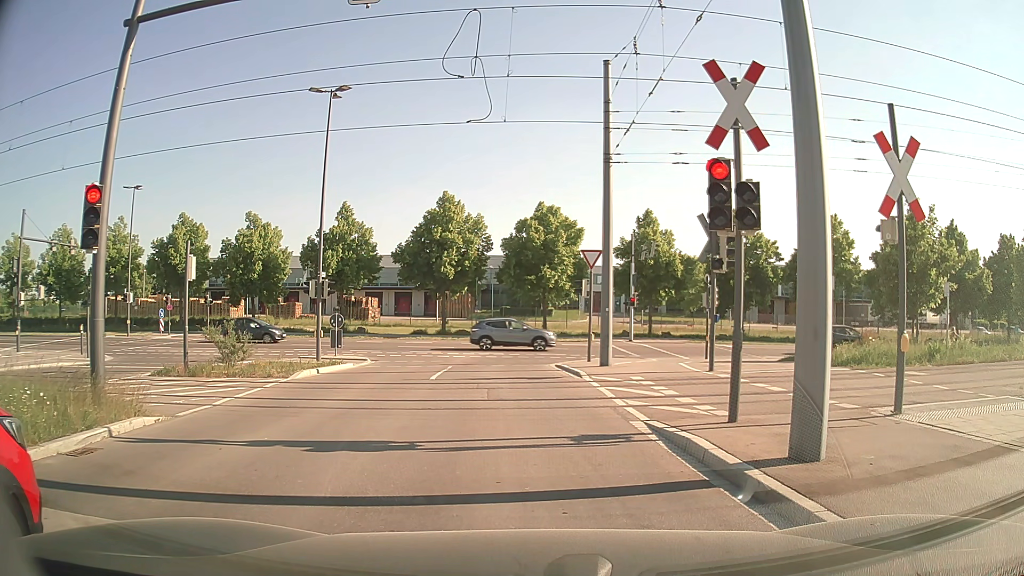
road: tertiary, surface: asphalt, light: Day
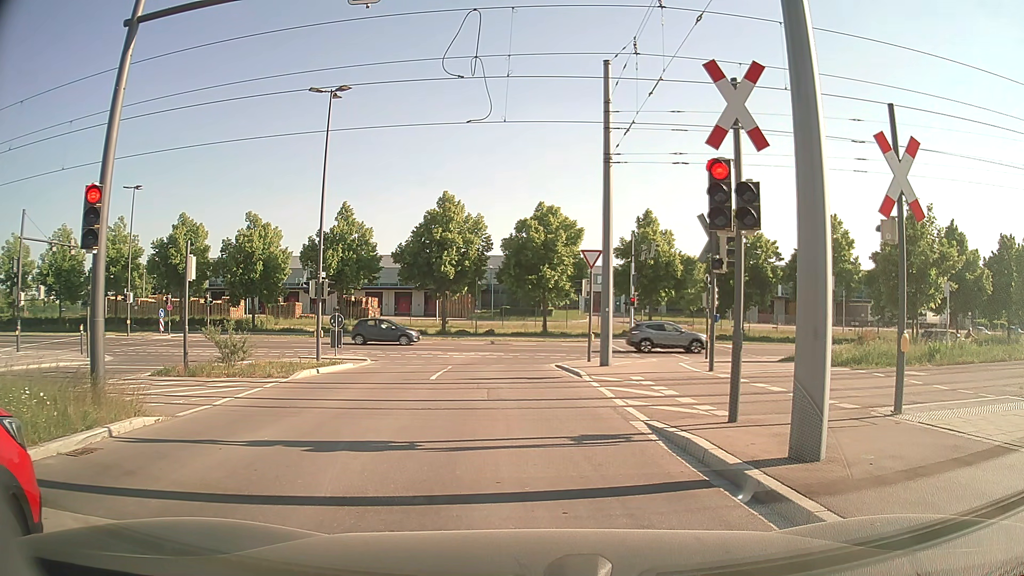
(0.0, 0.0) m; 0°
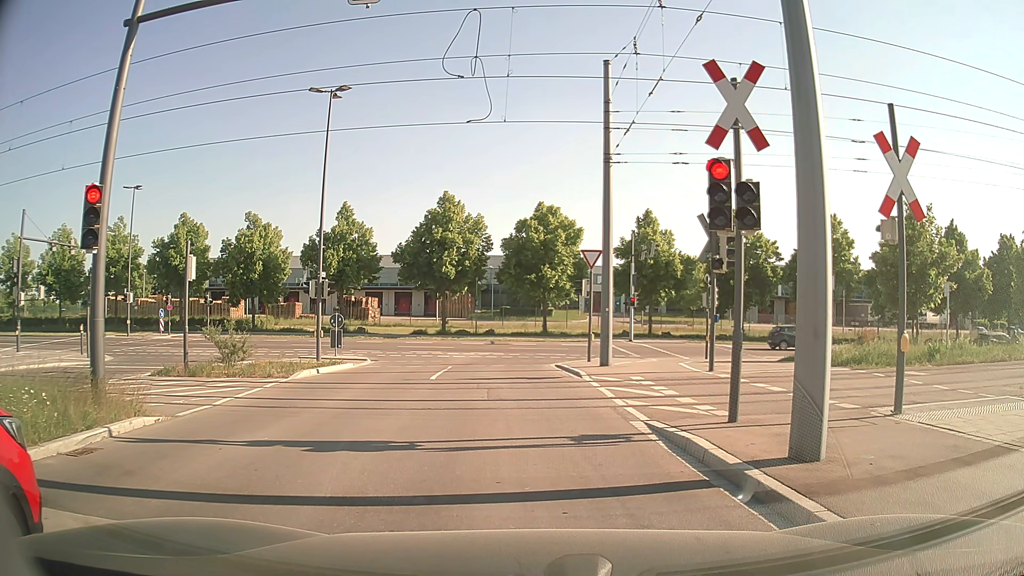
(0.0, 0.0) m; 0°
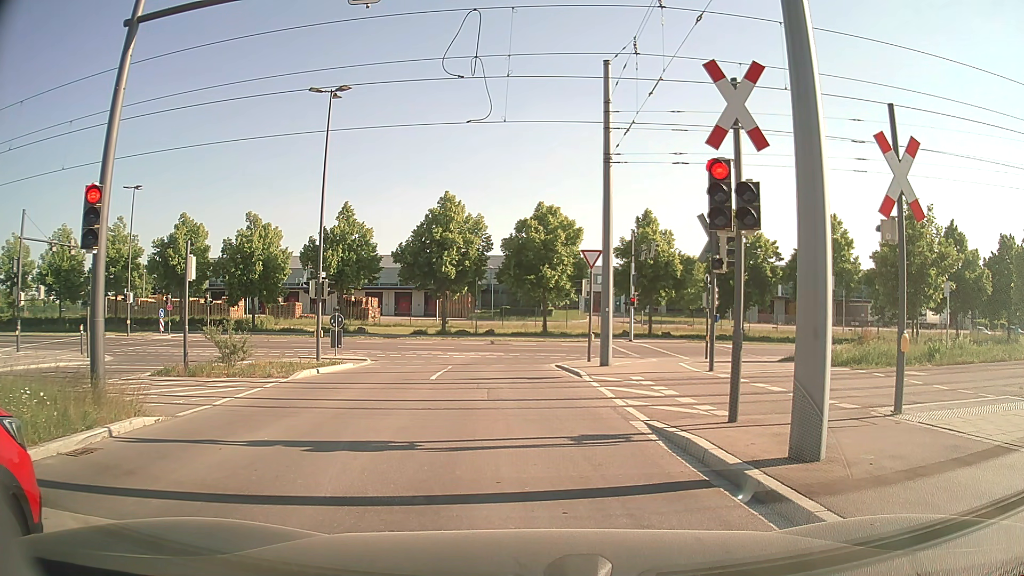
(0.0, 0.0) m; 0°
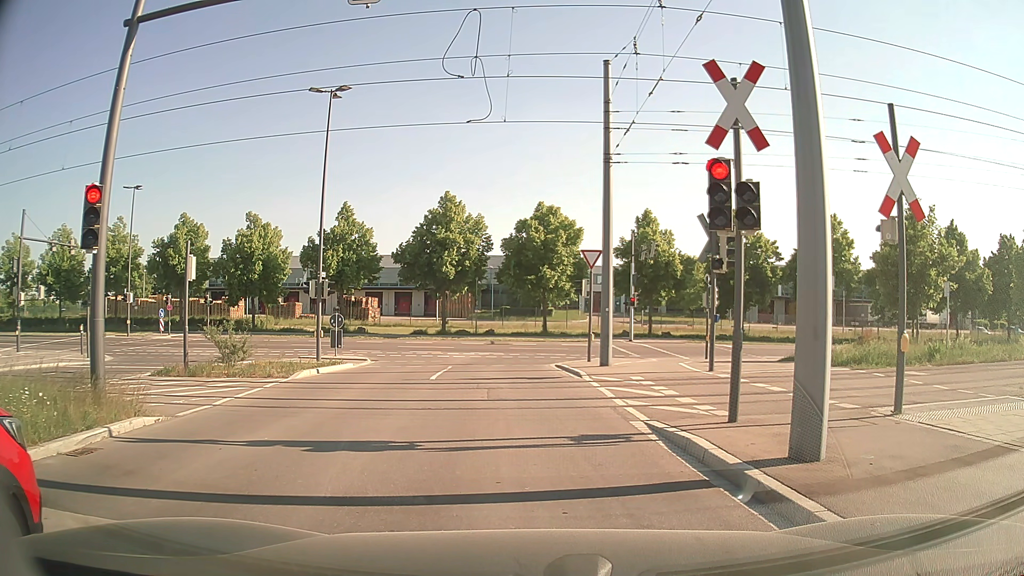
(0.0, 0.0) m; 0°
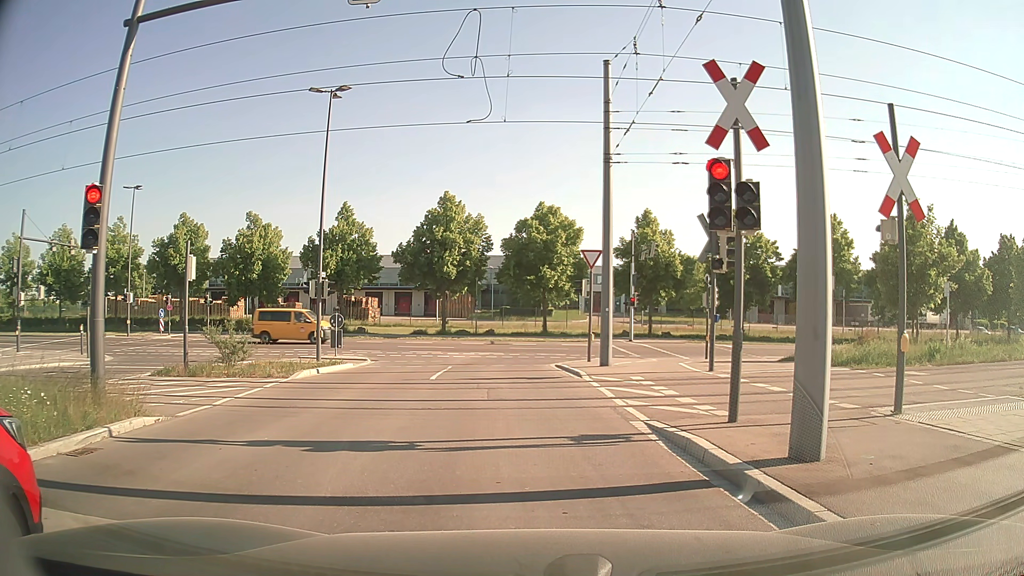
(0.0, 0.0) m; 0°
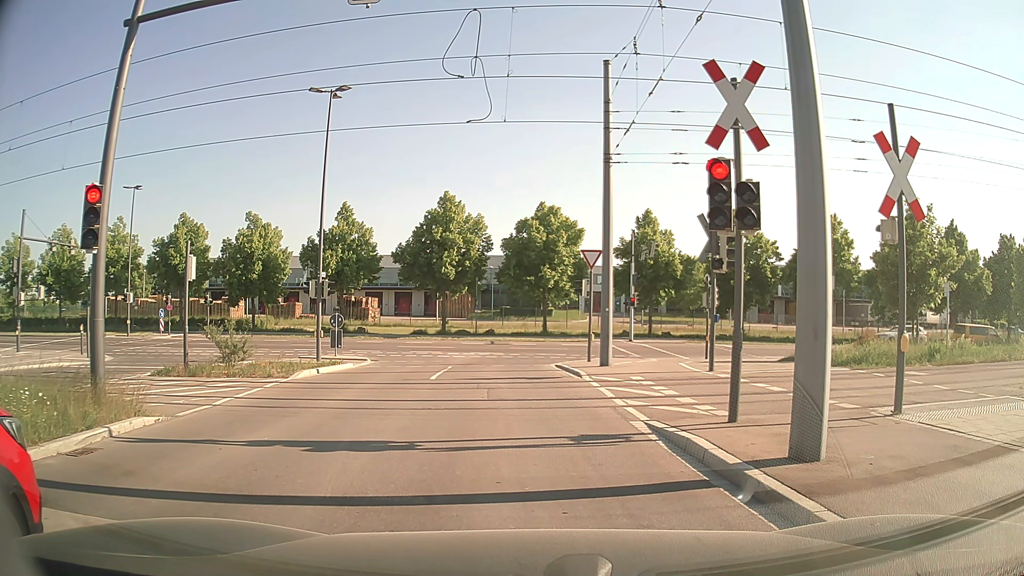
(0.0, 0.0) m; 0°
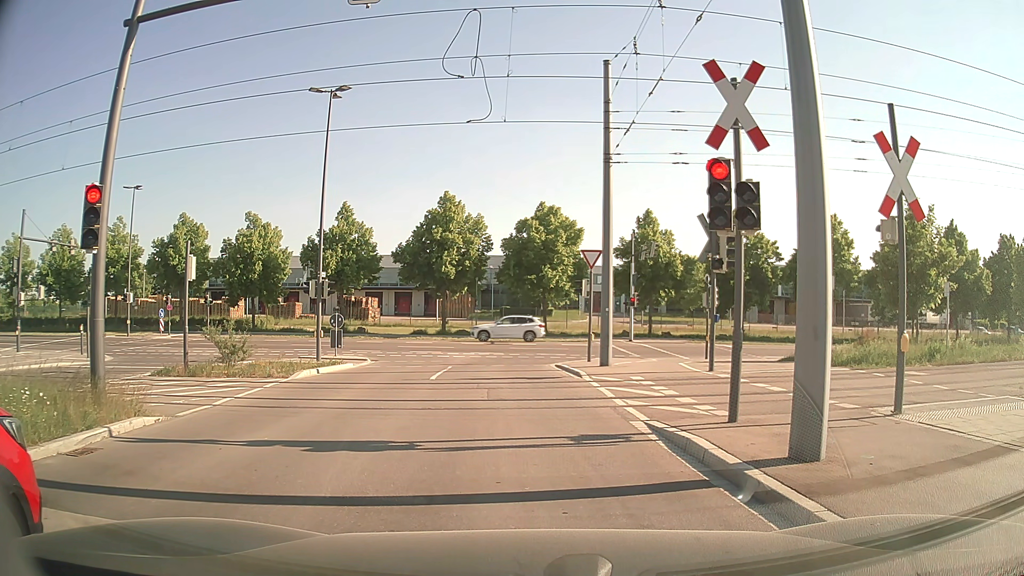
(0.0, 0.0) m; 0°
(0, +10) (-1, +20) (0, +30) (+7, +36) (+17, +38) (+27, +38) (+37, +38) (+47, +39) (+57, +39) (+67, +39) m
